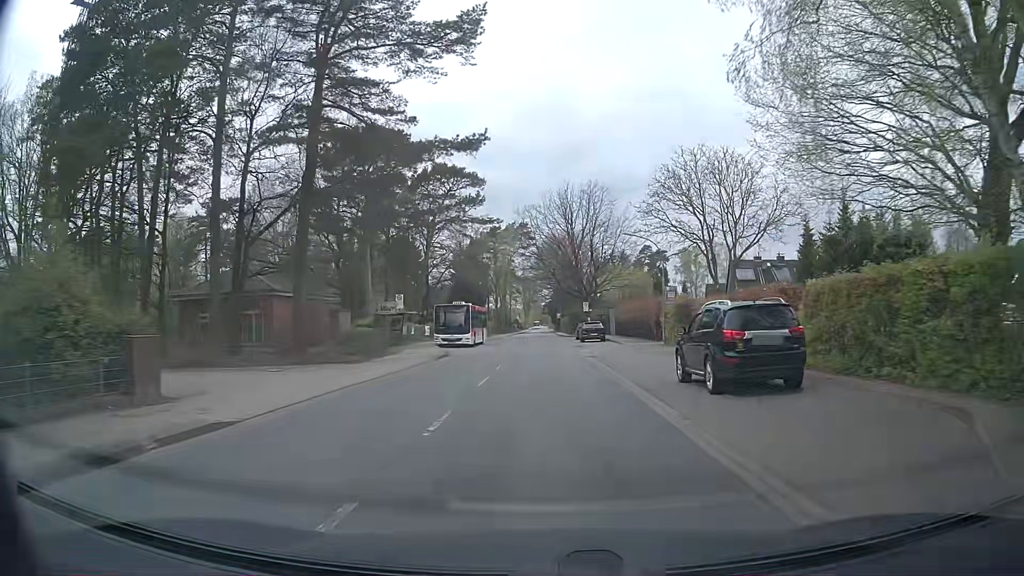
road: tertiary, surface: asphalt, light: Day
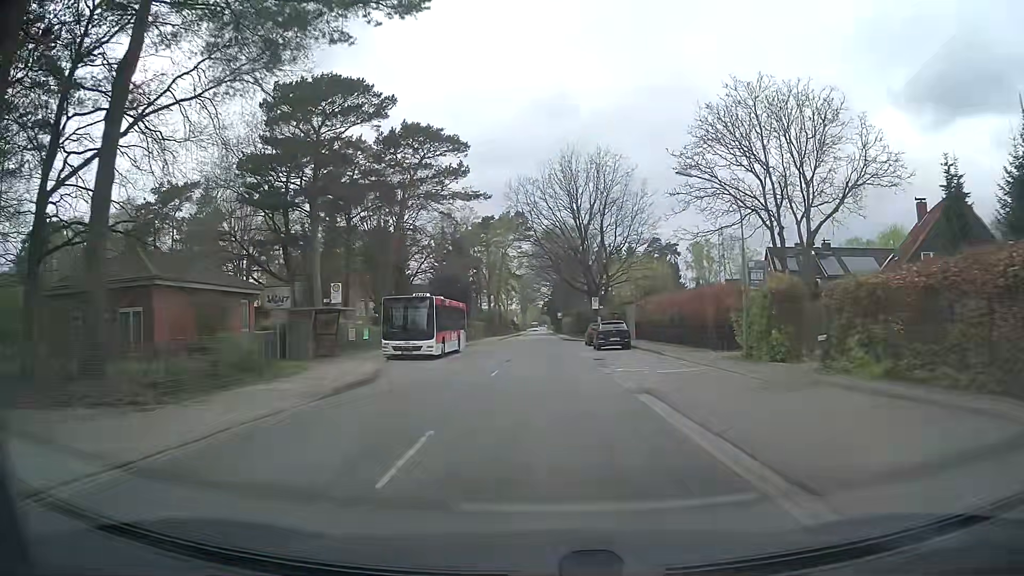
(0.0, +15.0) m; 0°
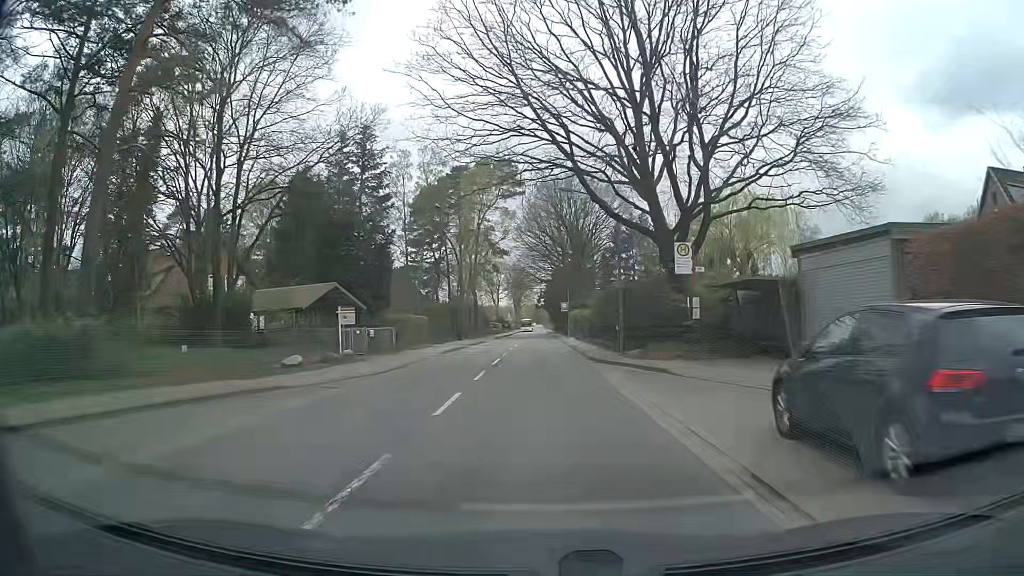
(+0.4, +39.0) m; 0°
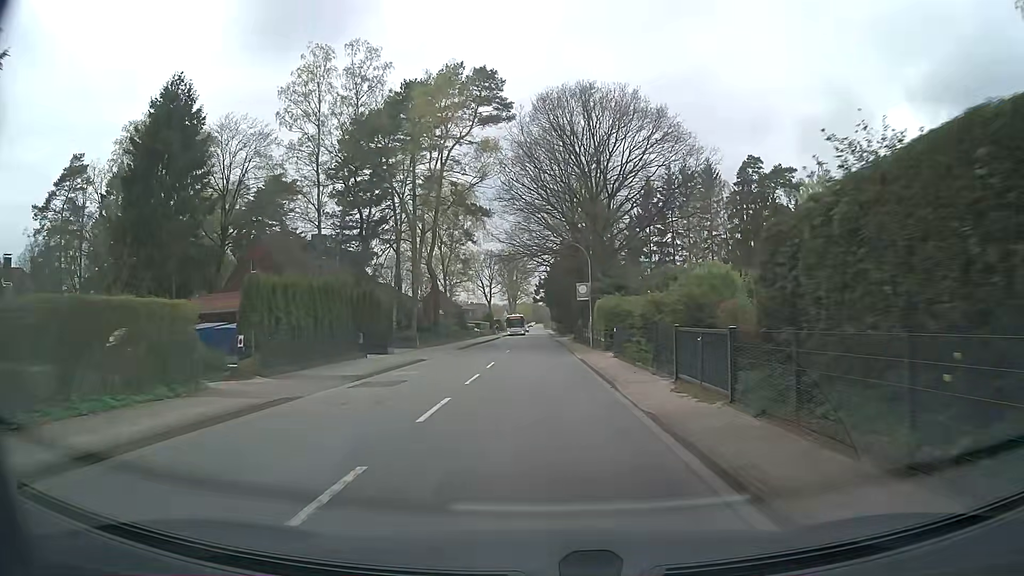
(0.0, +31.5) m; 0°
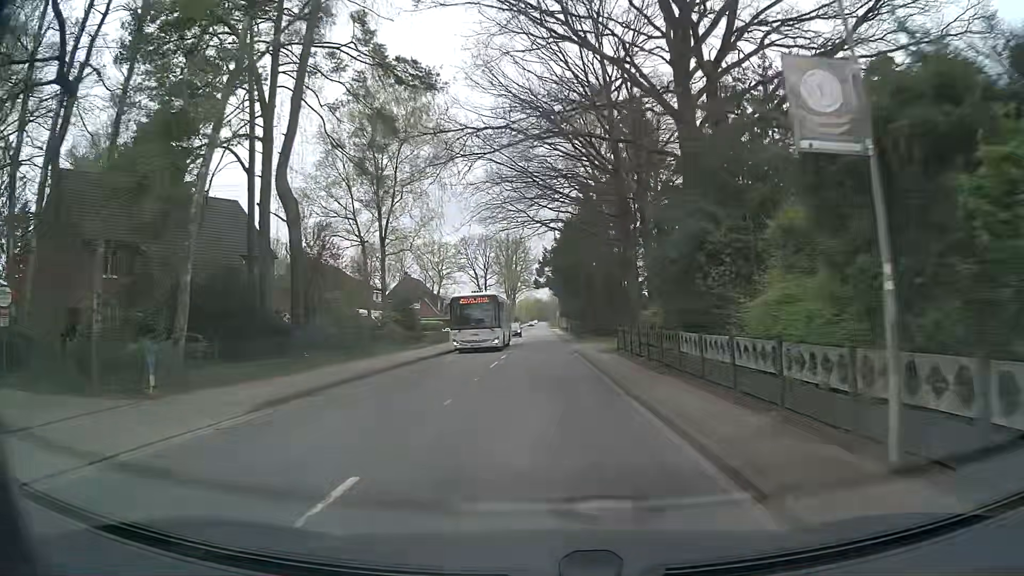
(-0.2, +31.4) m; 0°
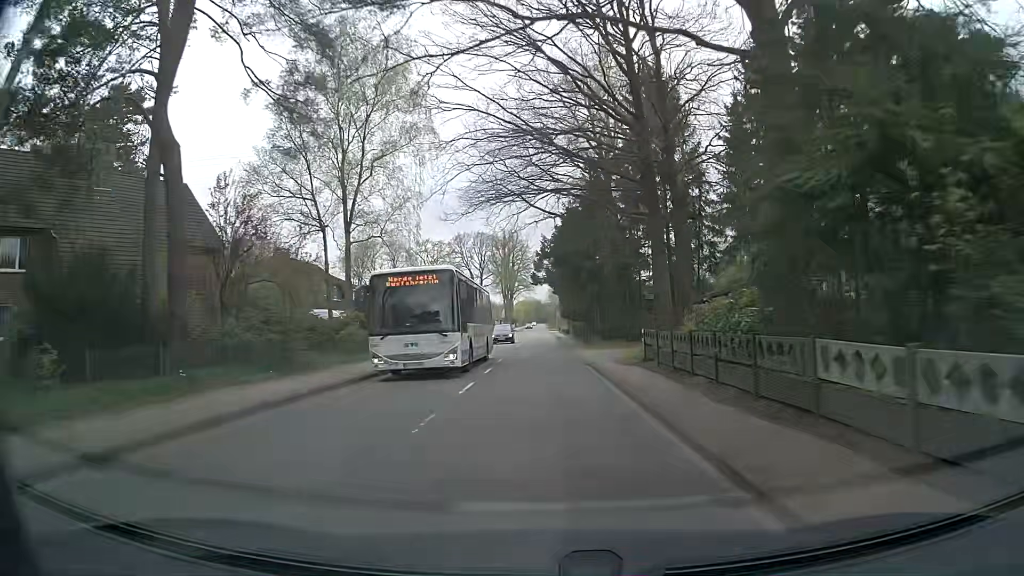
(0.0, +7.9) m; 0°
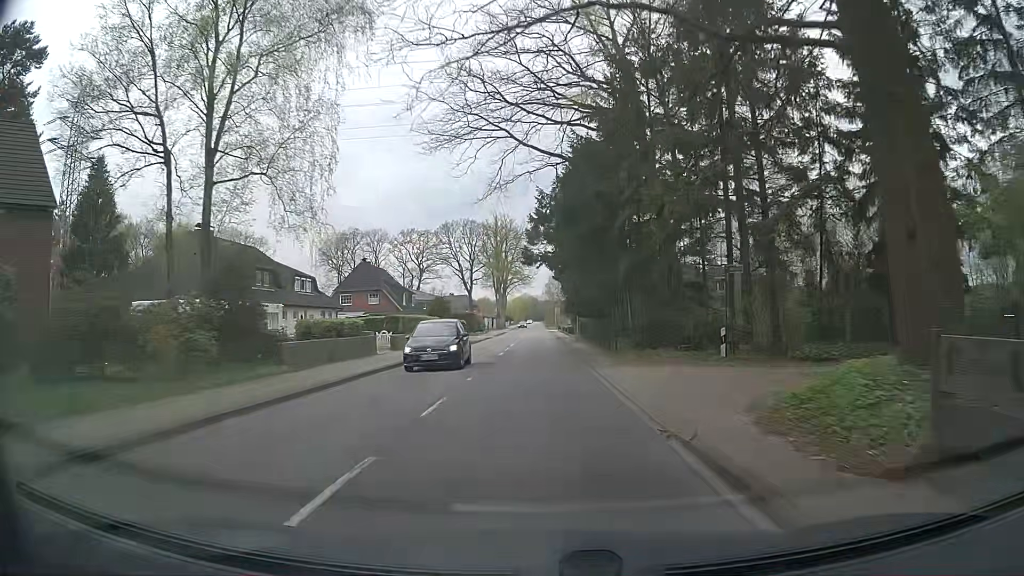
(+0.1, +16.0) m; +1°
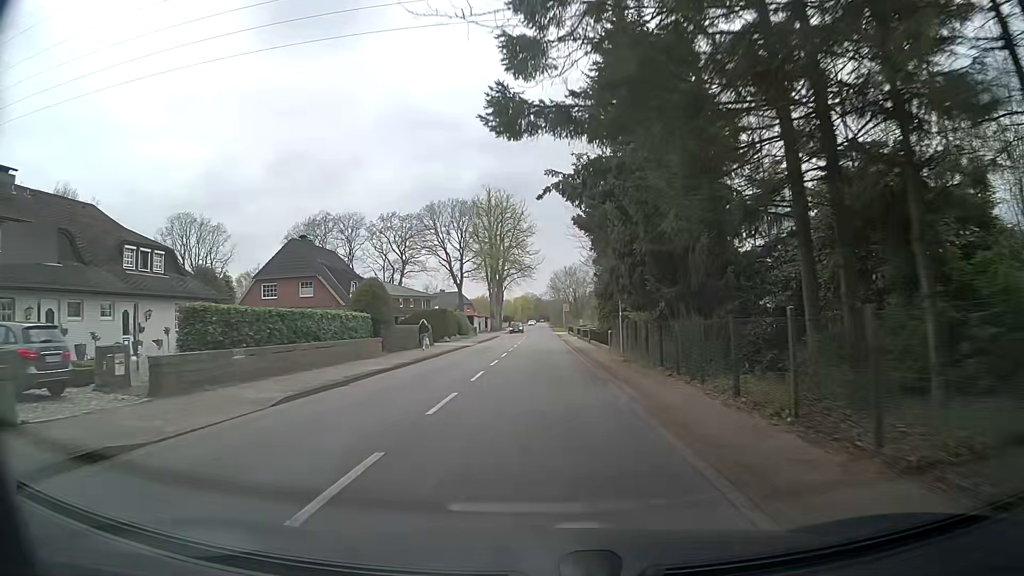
(-0.2, +24.5) m; -1°
(0, +10) (0, +20) (0, +30) (0, +40) (0, +50) (0, +60) (0, +70) (0, +80) (0, +90) (+1, +100) m
